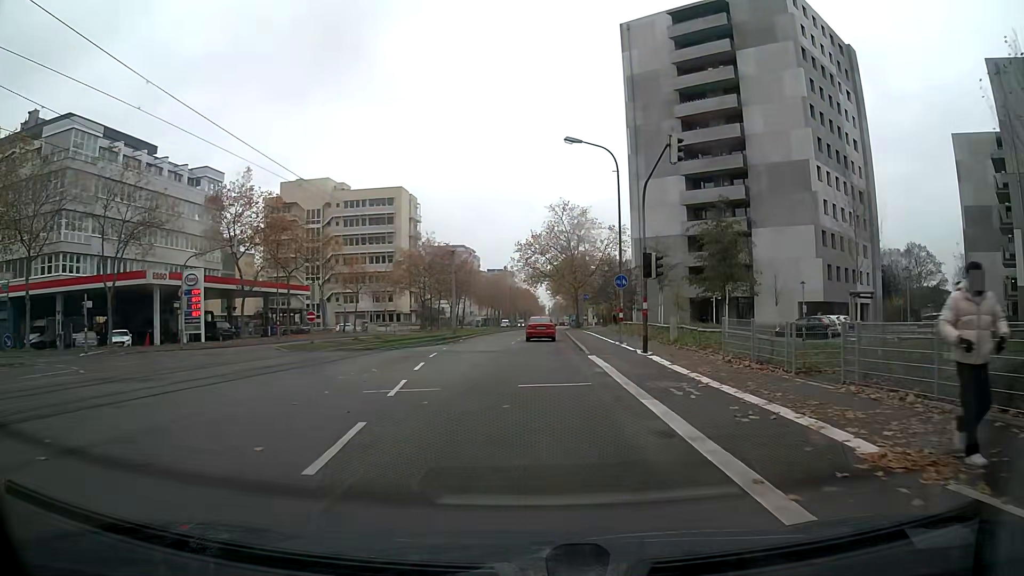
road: tertiary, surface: asphalt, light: Day
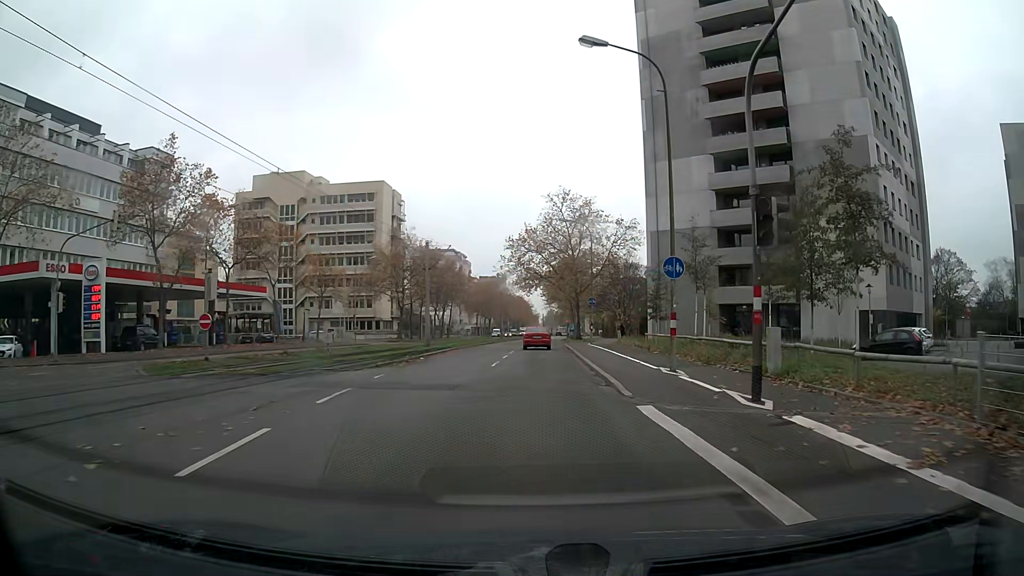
(0.0, +12.3) m; 0°
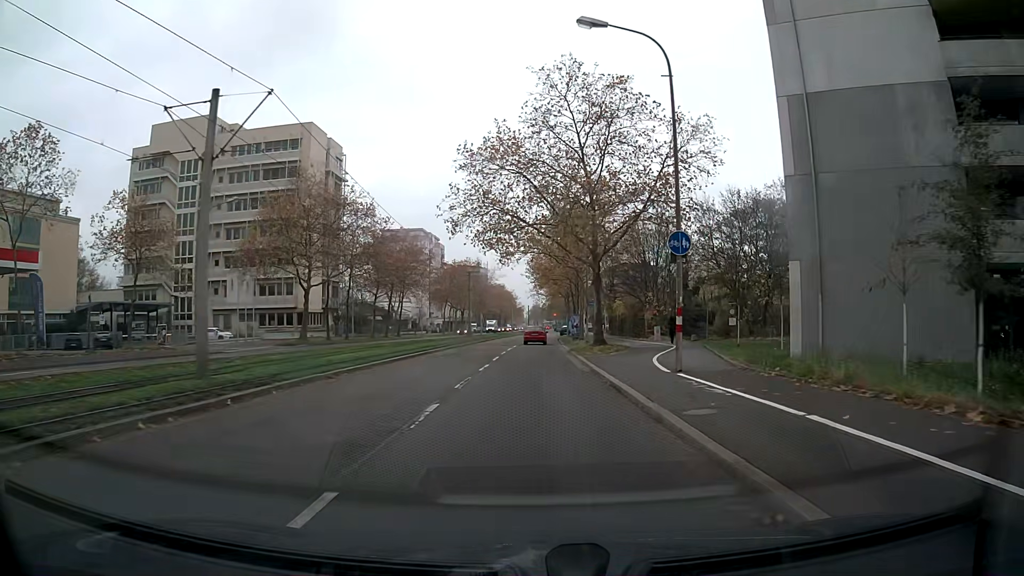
(+0.4, +33.3) m; +1°
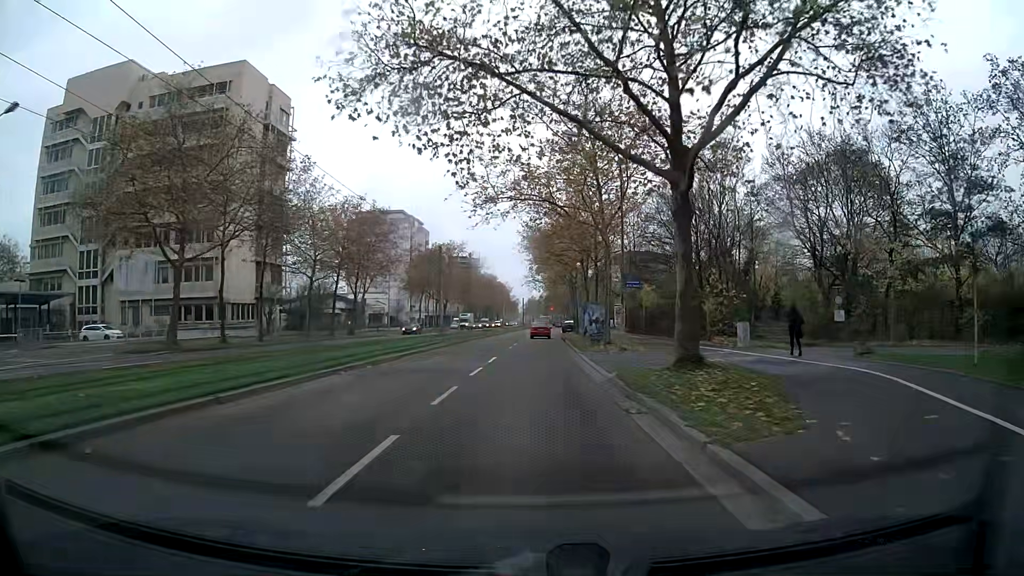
(0.0, +21.4) m; 0°
(0, +10) (0, +20) (0, +30) (0, +40) (+1, +50) (+1, +60) (+1, +70) (+2, +80) (+3, +90) (+3, +100) m
